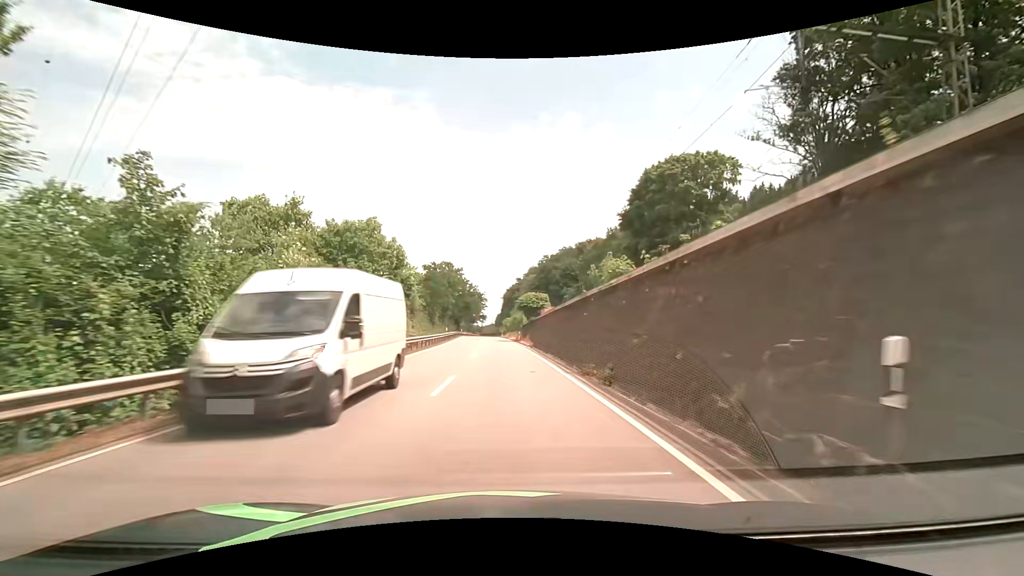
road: primary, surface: asphalt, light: Day
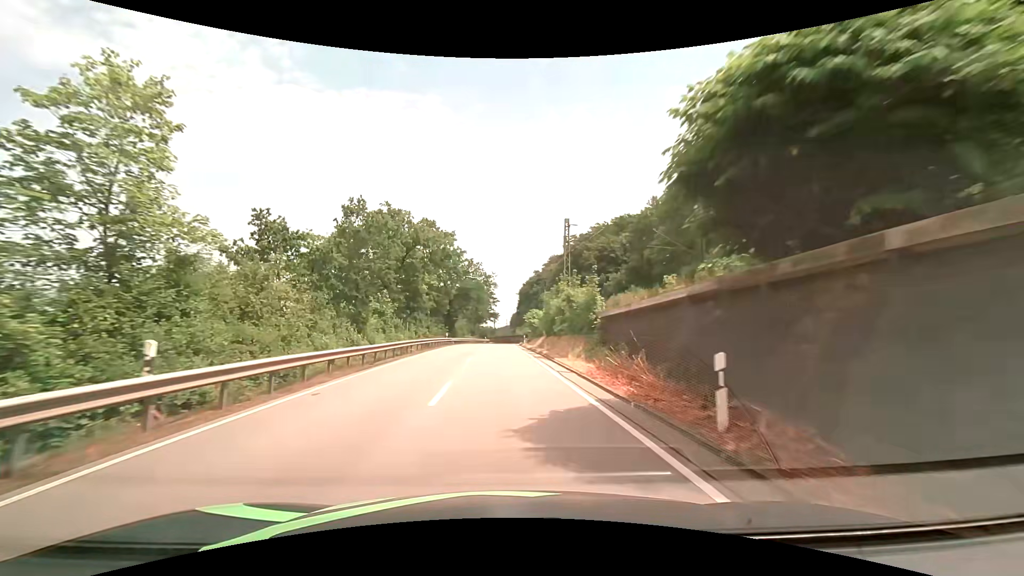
(-1.3, +49.0) m; -2°
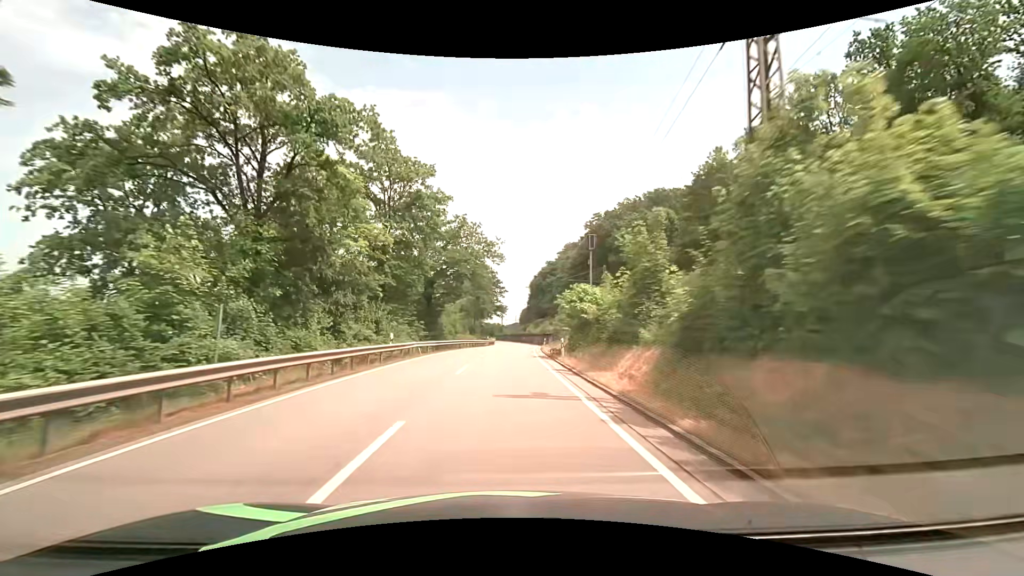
(-0.2, +29.5) m; -1°
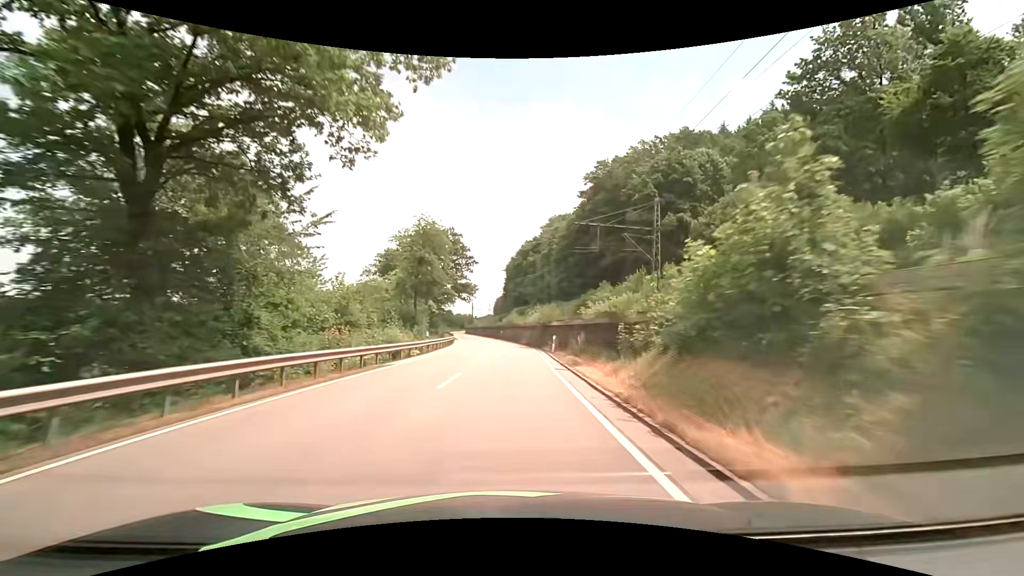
(+0.8, +39.5) m; +3°
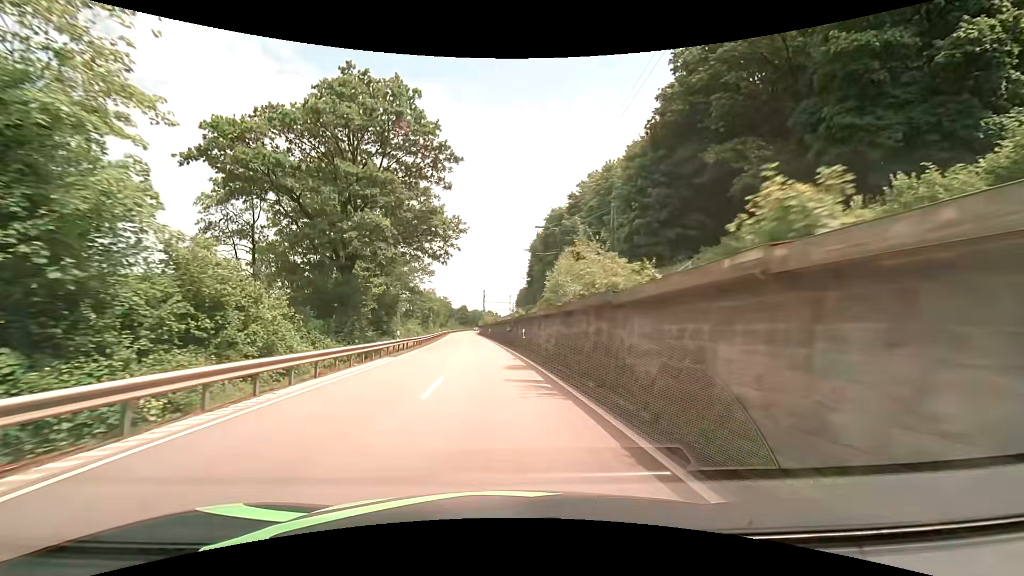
(-0.1, +49.6) m; -2°
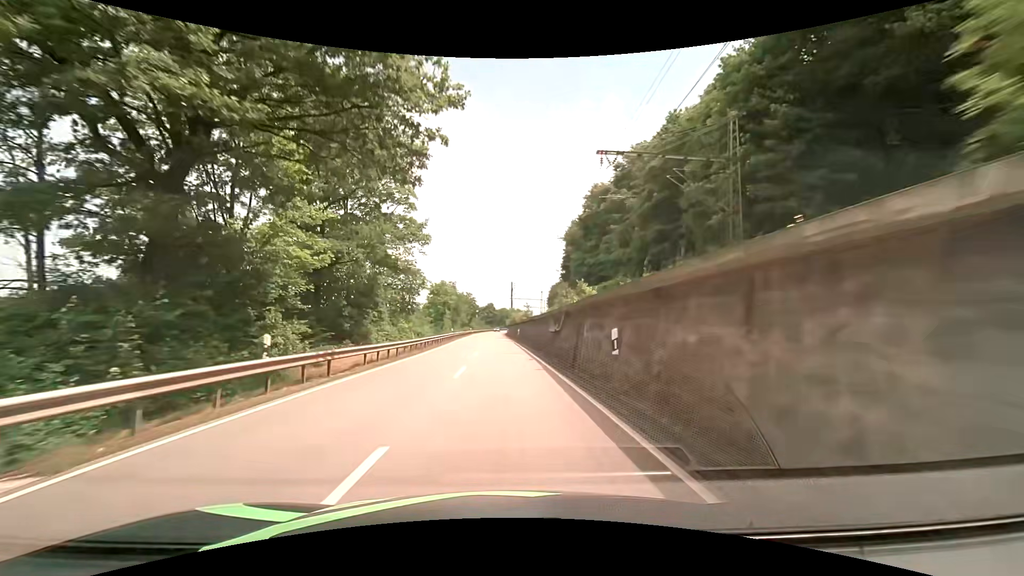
(-0.6, +20.3) m; -3°
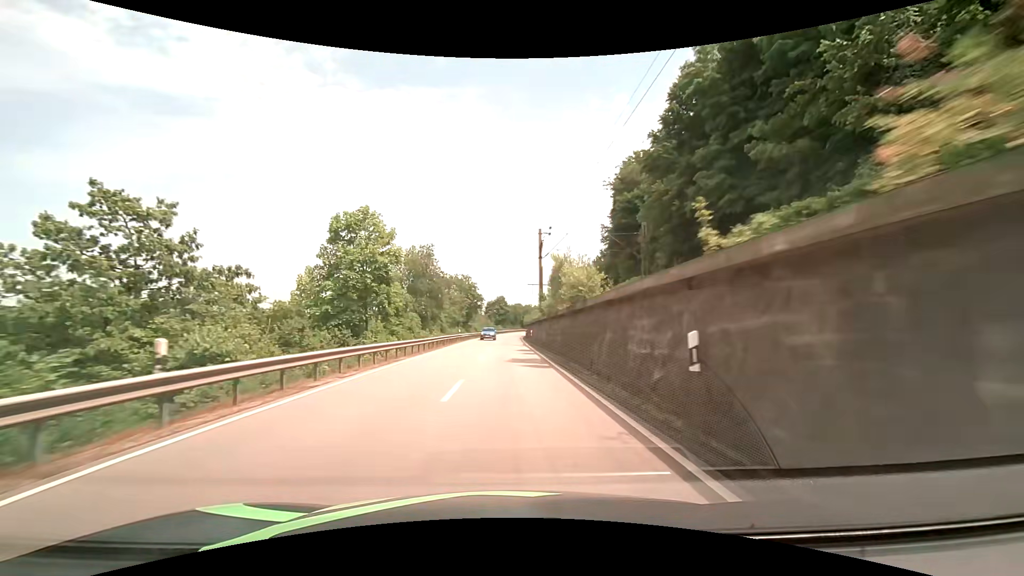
(-1.3, +52.2) m; -2°
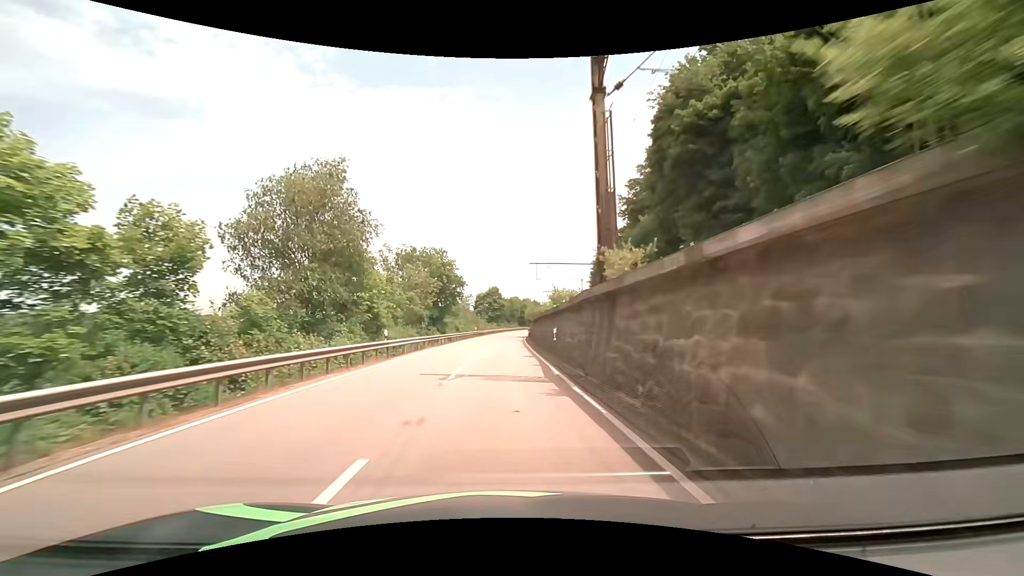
(+0.4, +32.0) m; +1°
(0, +10) (0, +20) (0, +30) (0, +40) (0, +50) (0, +60) (+1, +70) (+1, +80) (+2, +90) (+3, +100) m
